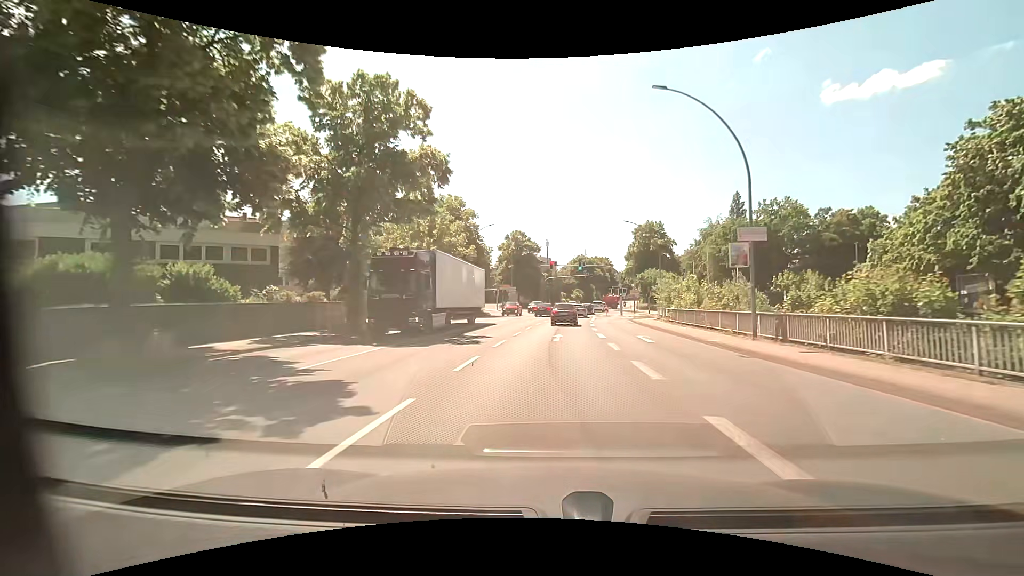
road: primary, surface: asphalt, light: Day
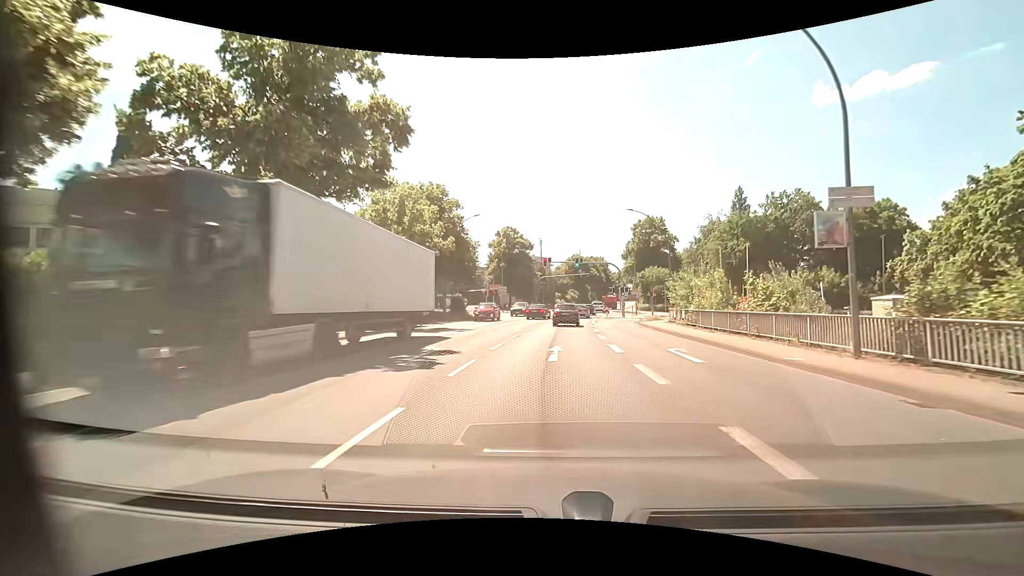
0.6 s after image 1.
(0.0, +6.5) m; 0°
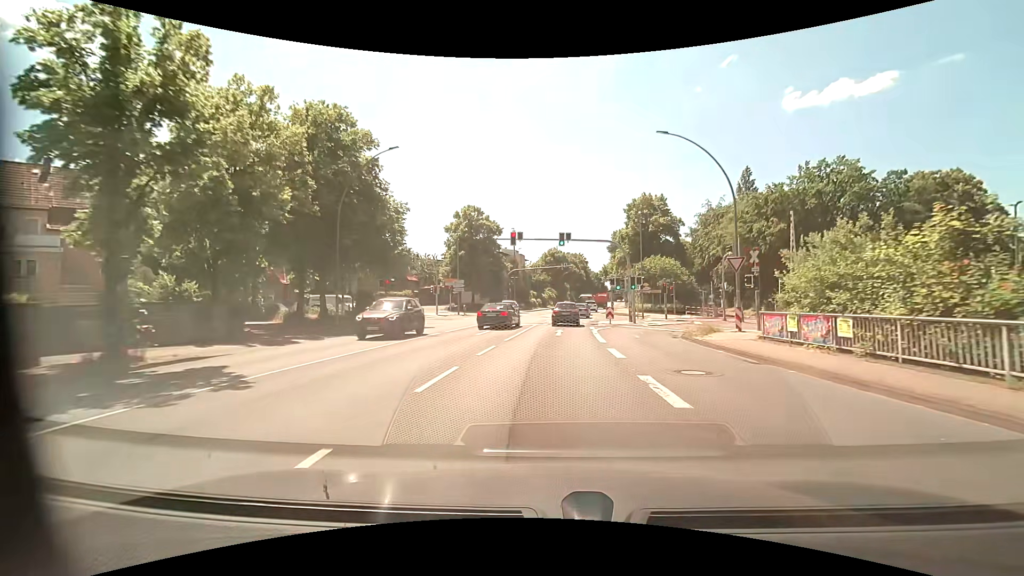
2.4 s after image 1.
(+0.5, +20.1) m; +3°
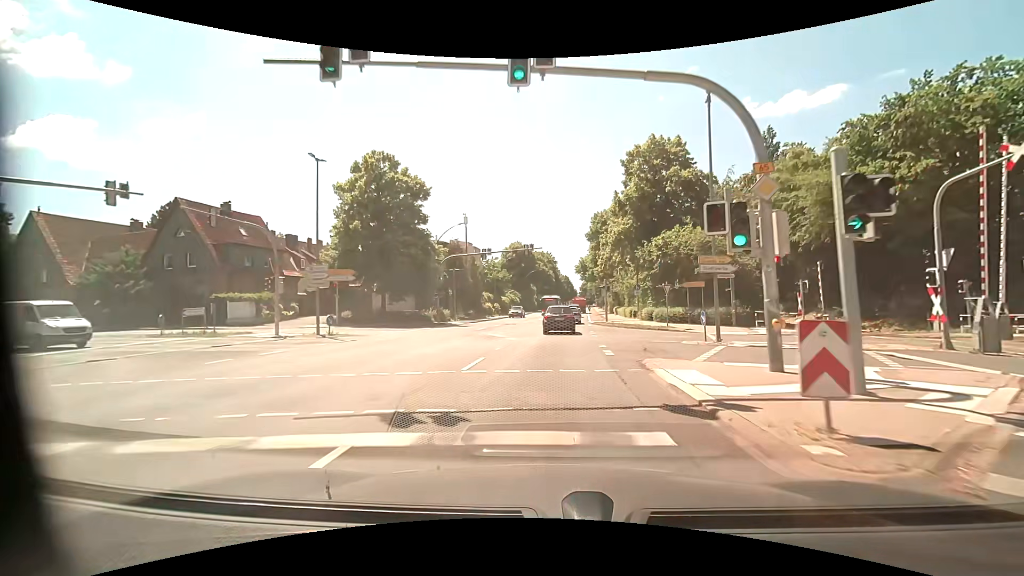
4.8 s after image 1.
(+1.1, +28.1) m; +4°
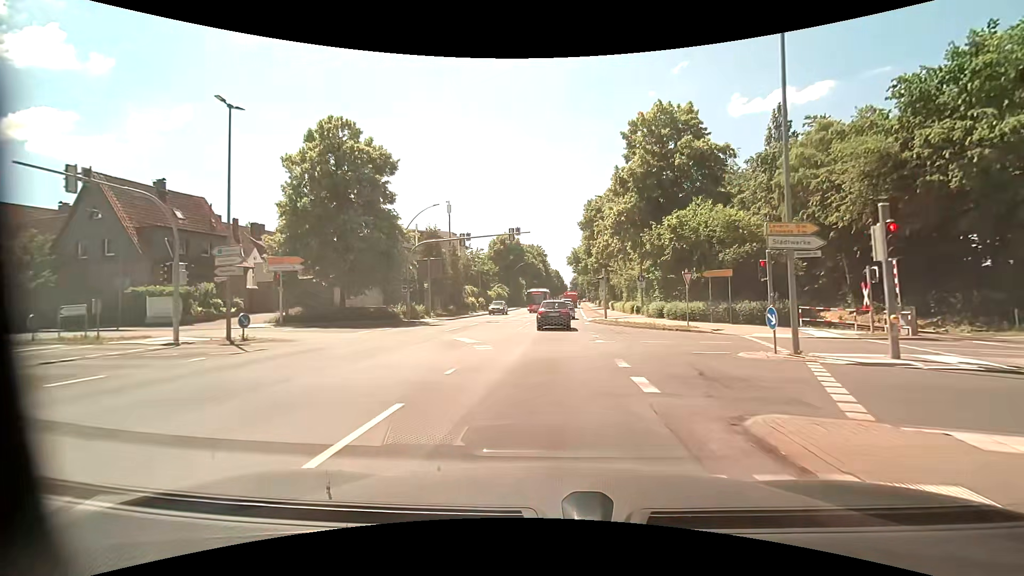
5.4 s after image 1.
(+0.1, +6.9) m; +1°
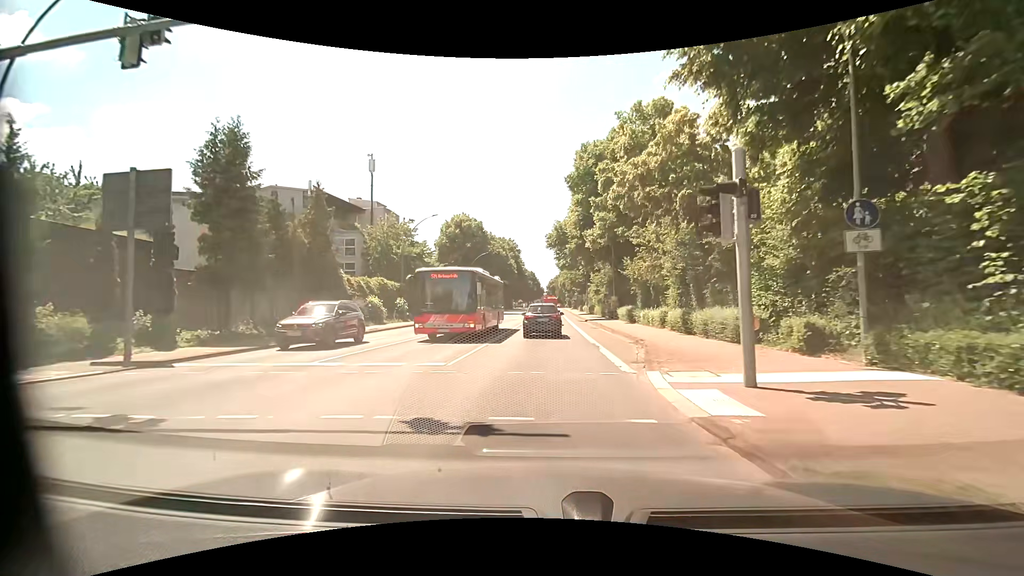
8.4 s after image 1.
(+0.9, +30.3) m; +2°
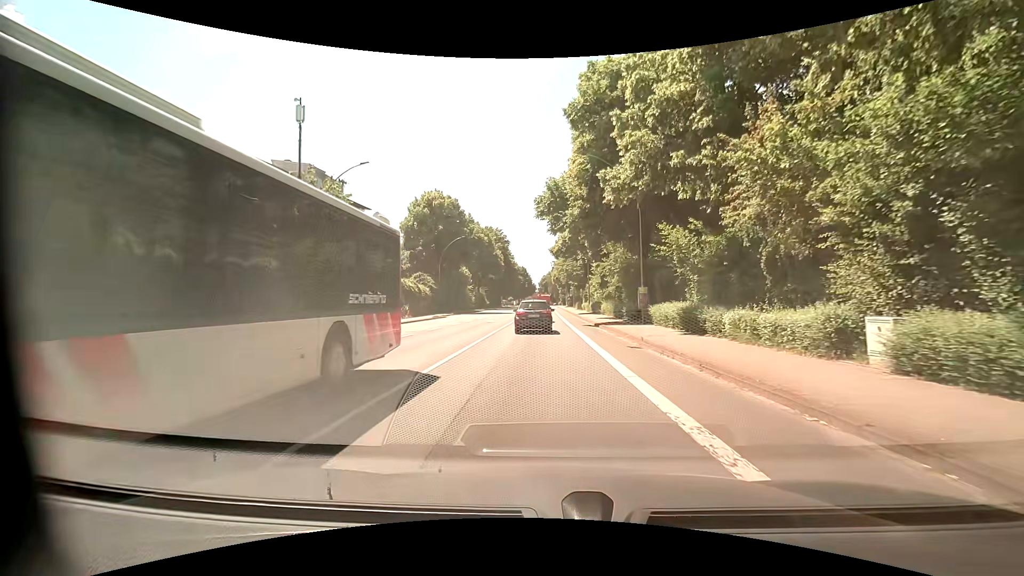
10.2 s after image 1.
(+0.3, +16.3) m; +2°
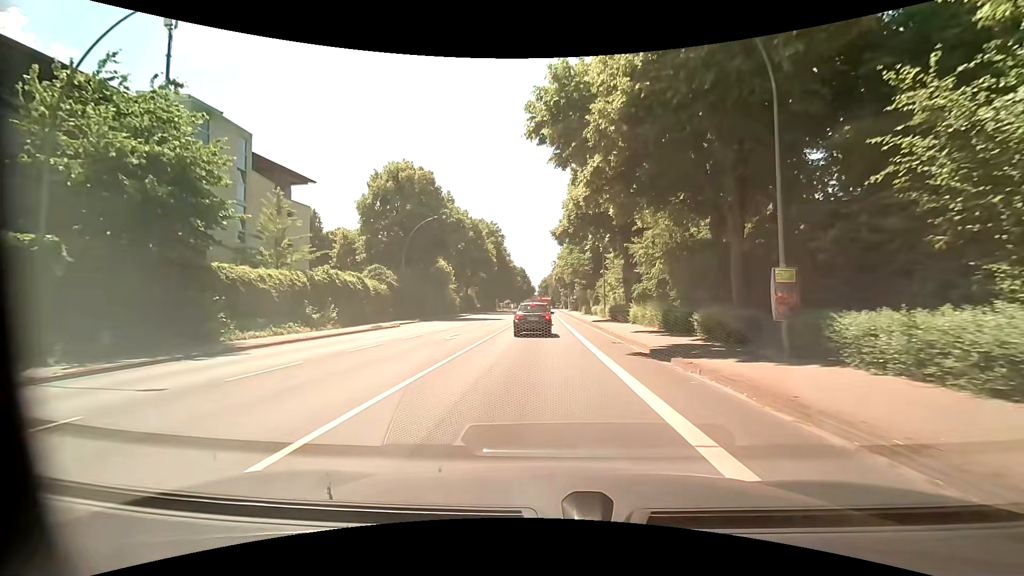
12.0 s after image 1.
(-0.2, +16.6) m; -1°
(0, +10) (0, +20) (0, +30) (0, +40) (0, +50) (0, +60) (0, +70) (+1, +80) (+1, +90) (+1, +100) m
